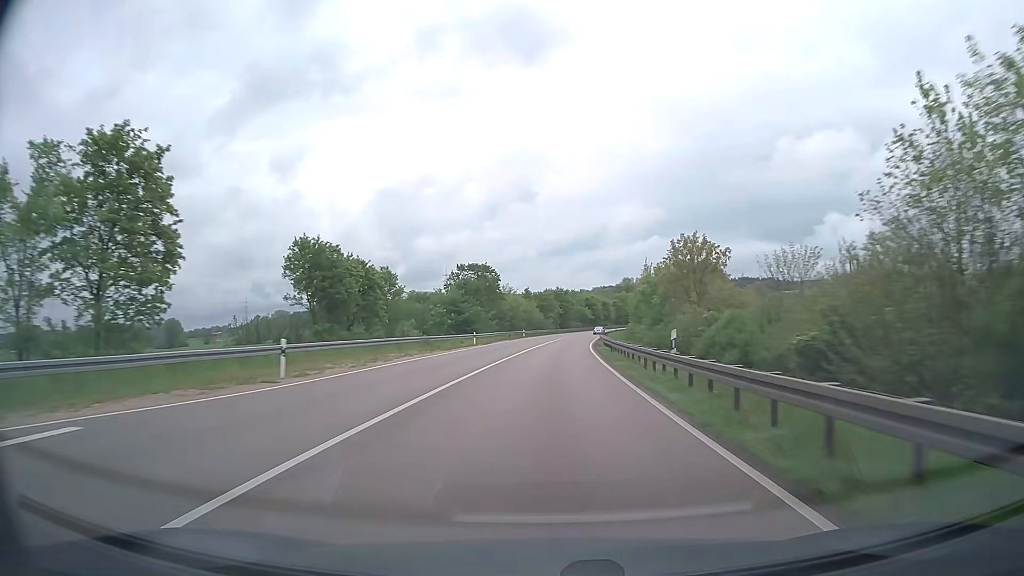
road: trunk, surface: asphalt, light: Day
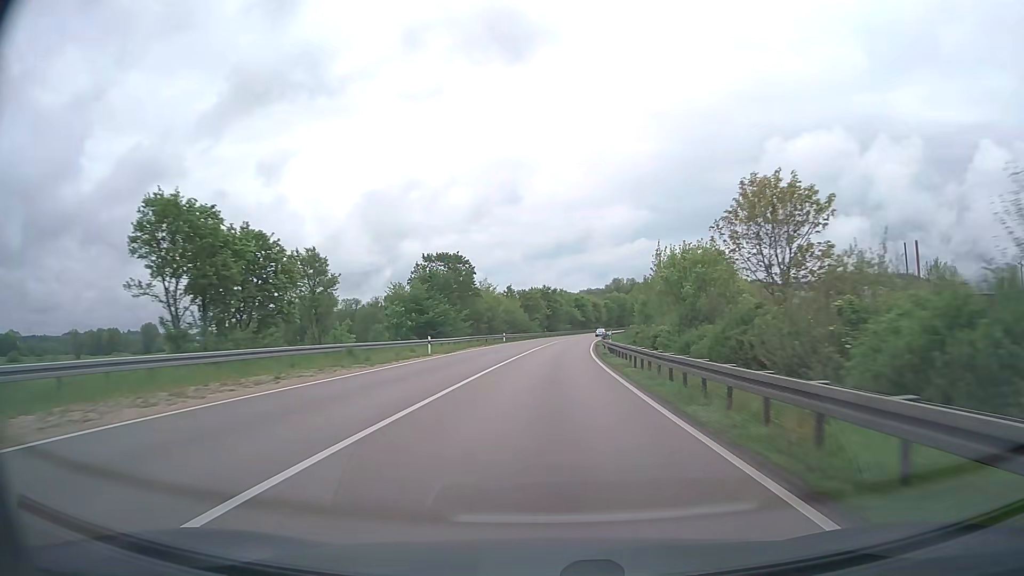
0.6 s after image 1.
(+0.2, +15.8) m; +1°
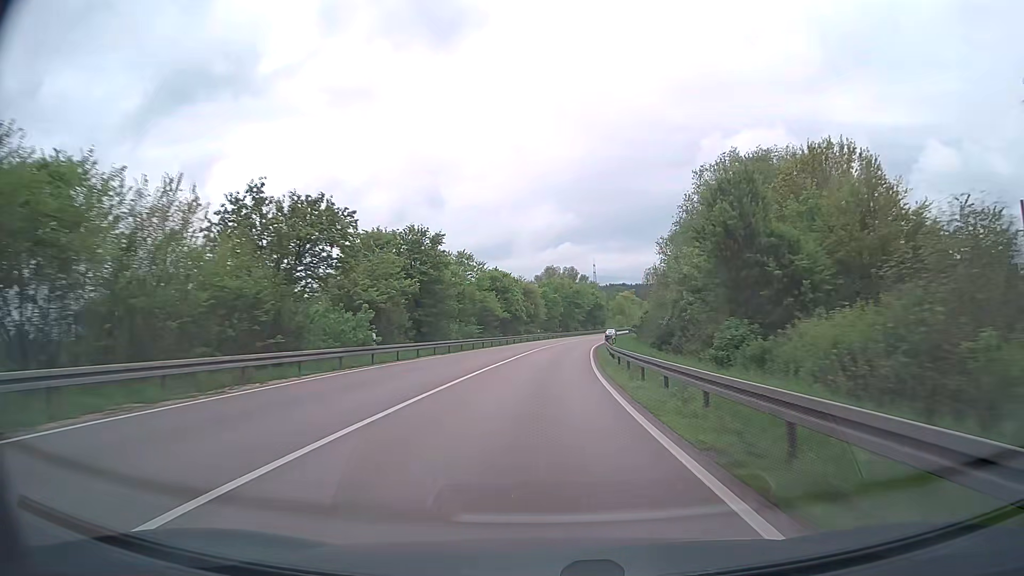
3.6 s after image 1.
(+4.2, +78.7) m; +7°
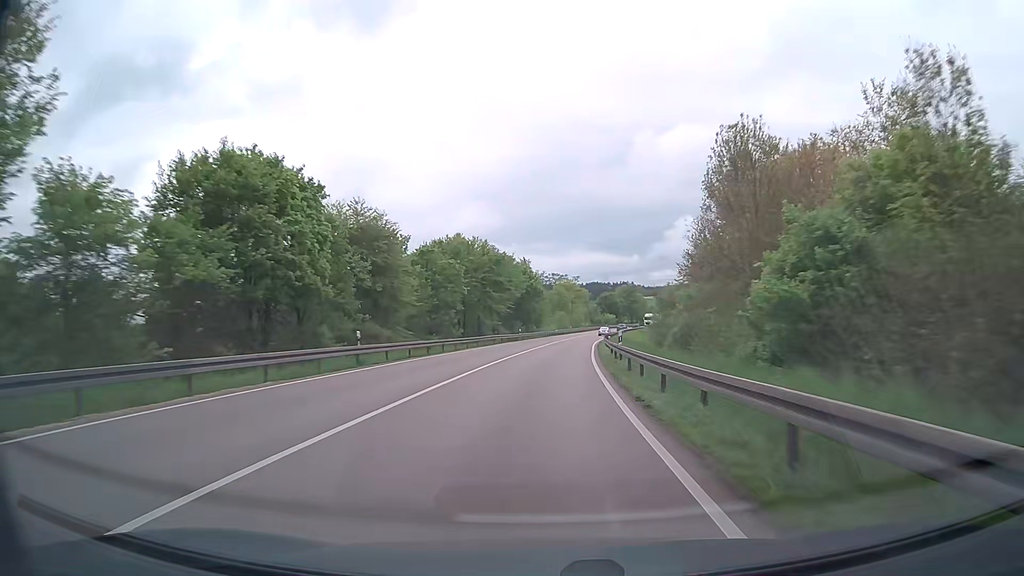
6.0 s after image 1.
(+3.4, +63.0) m; +6°
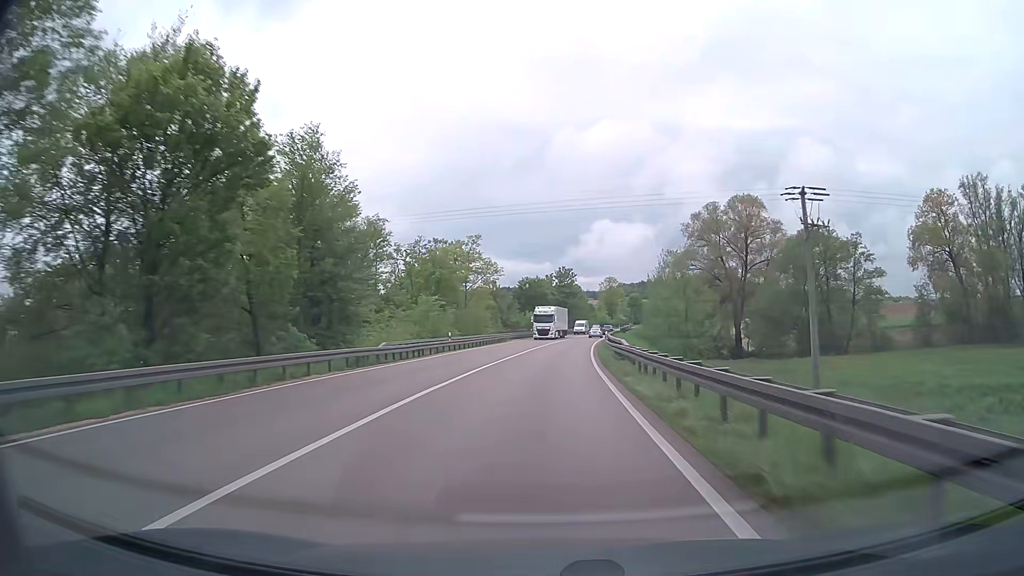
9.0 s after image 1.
(+5.2, +78.7) m; +7°
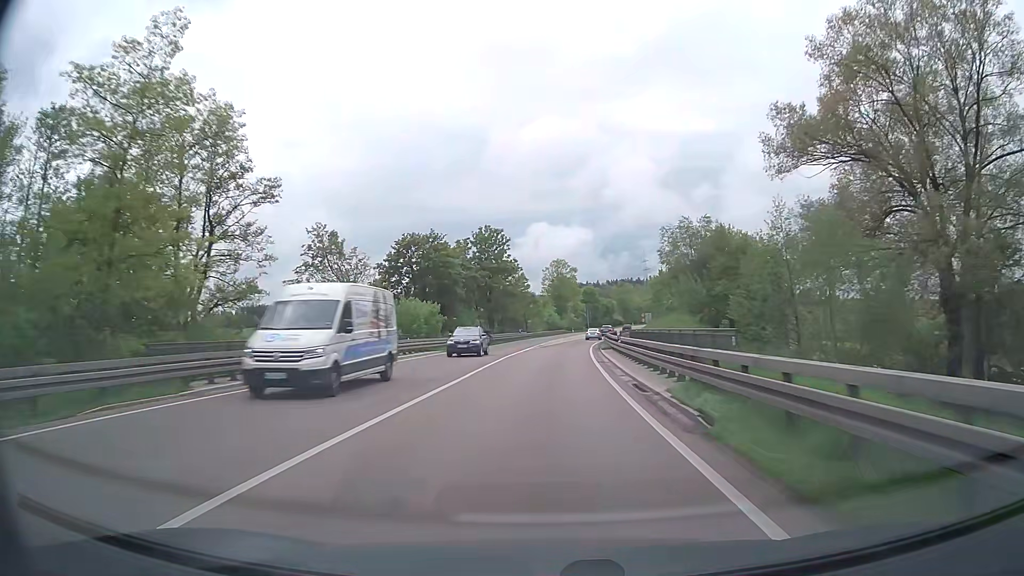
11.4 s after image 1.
(+3.2, +62.2) m; +6°
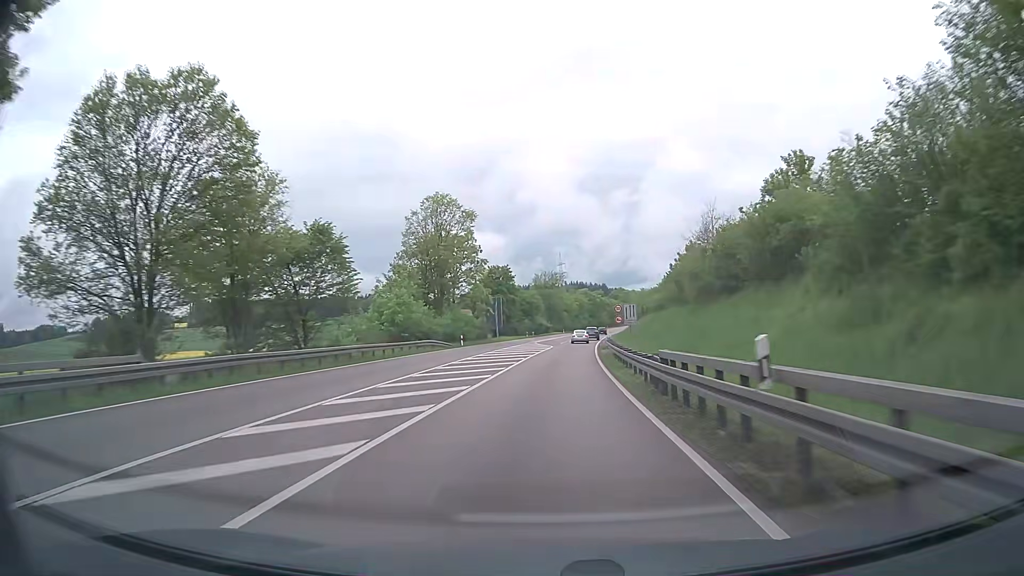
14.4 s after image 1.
(+4.8, +74.8) m; +7°
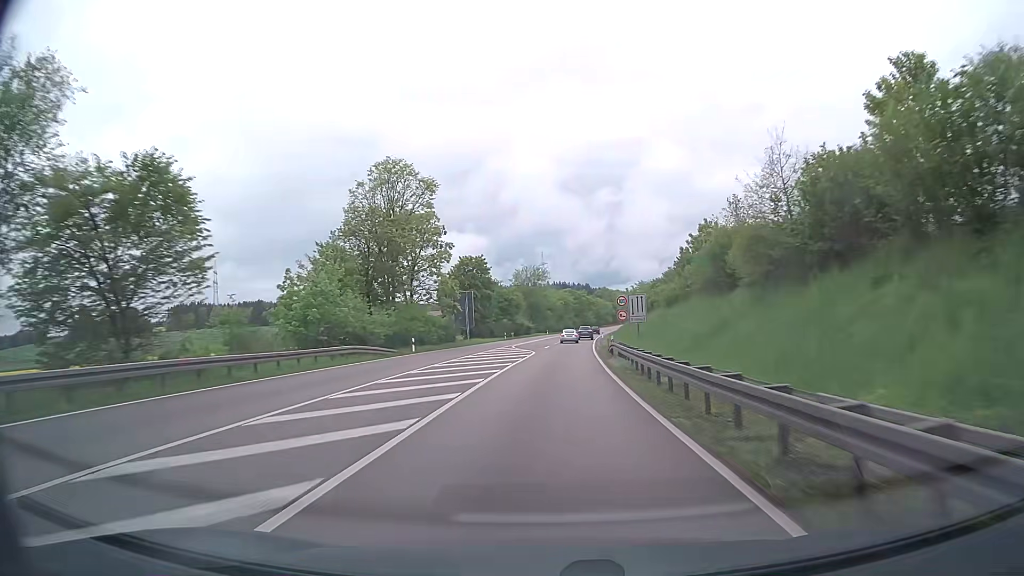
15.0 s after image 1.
(+0.2, +15.3) m; +2°
(0, +10) (0, +20) (+1, +30) (+1, +40) (+2, +50) (+3, +60) (+3, +70) (+4, +80) (+5, +90) (+6, +100) m
